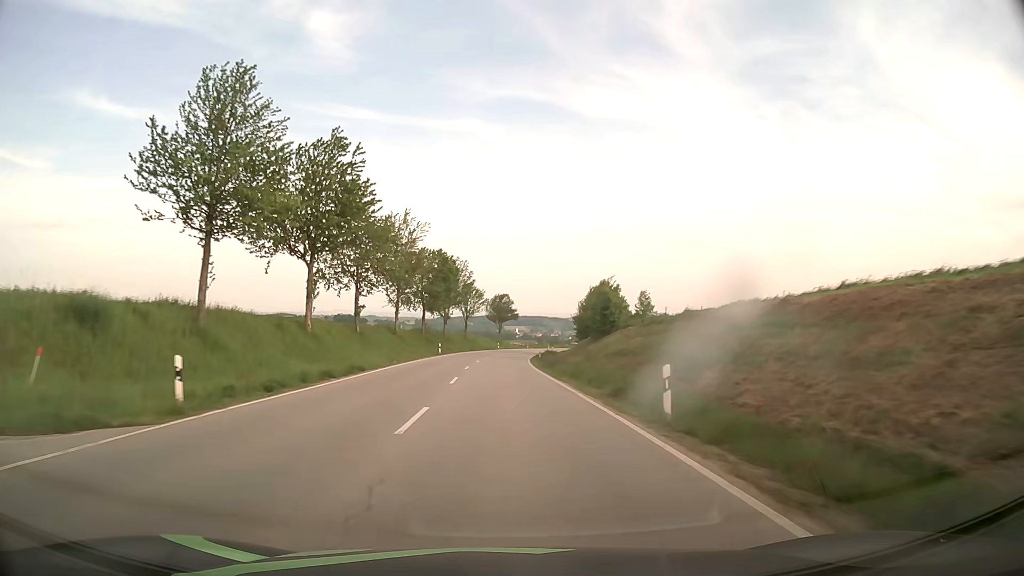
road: secondary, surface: asphalt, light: Day
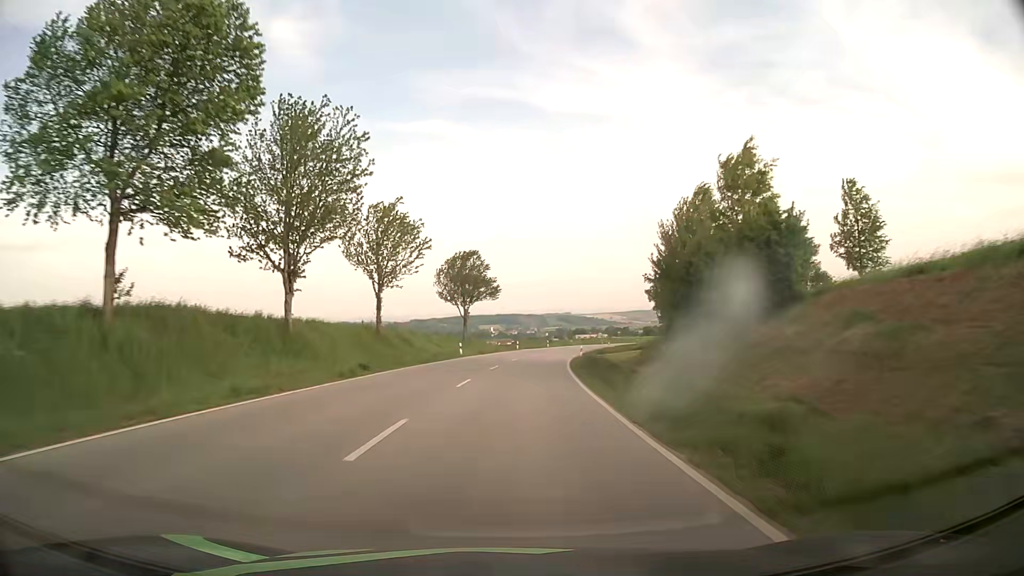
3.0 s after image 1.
(0.0, +62.5) m; +2°
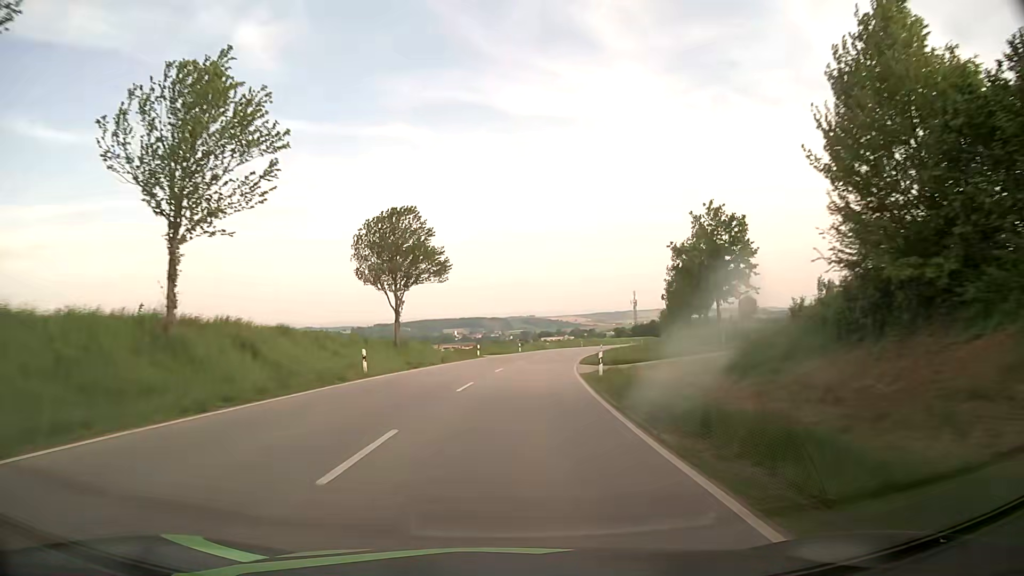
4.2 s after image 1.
(+0.6, +25.0) m; +3°
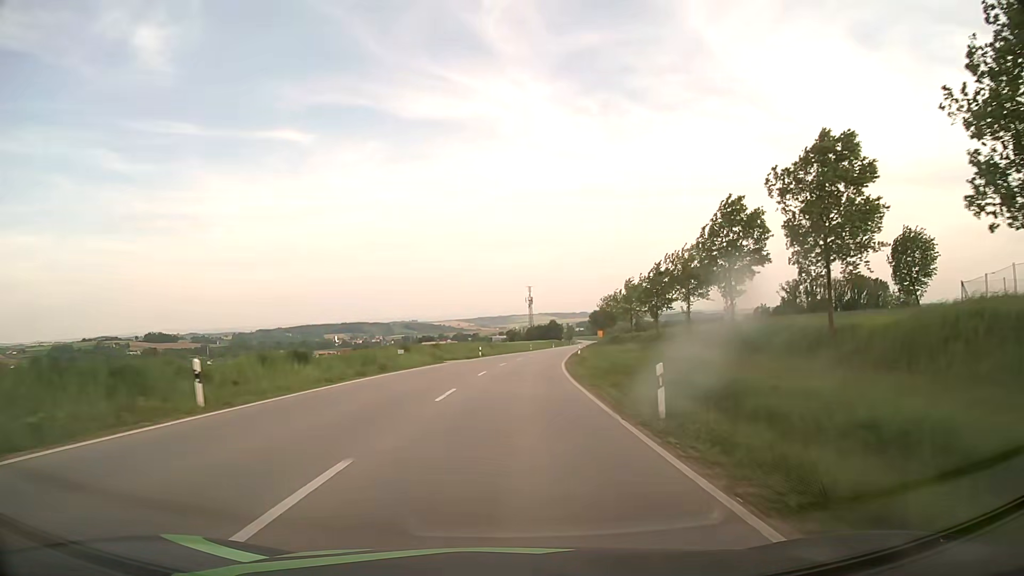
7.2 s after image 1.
(+5.1, +62.1) m; +10°
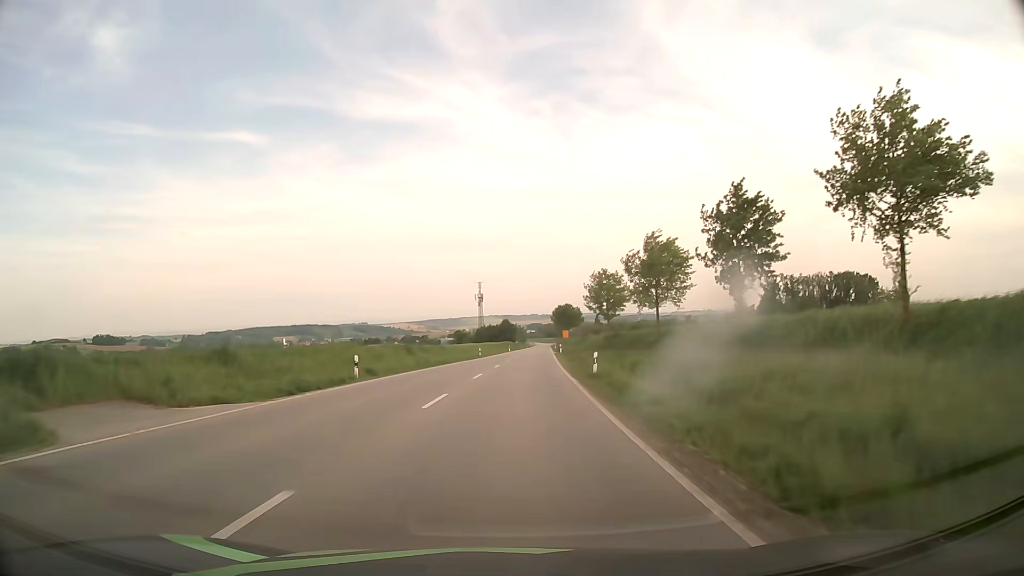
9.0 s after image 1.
(+1.4, +37.4) m; +4°
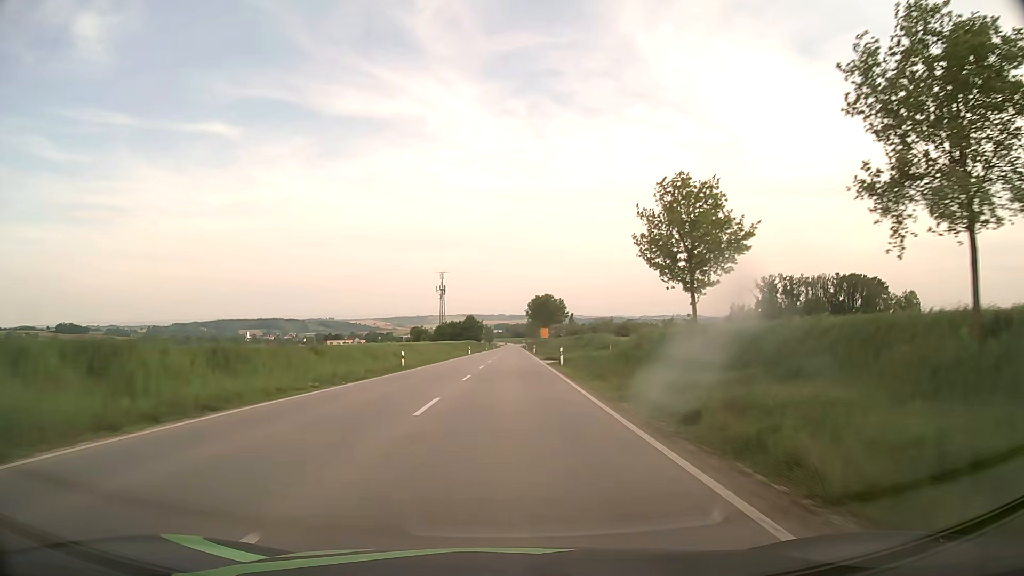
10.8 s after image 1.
(+1.0, +37.5) m; +3°
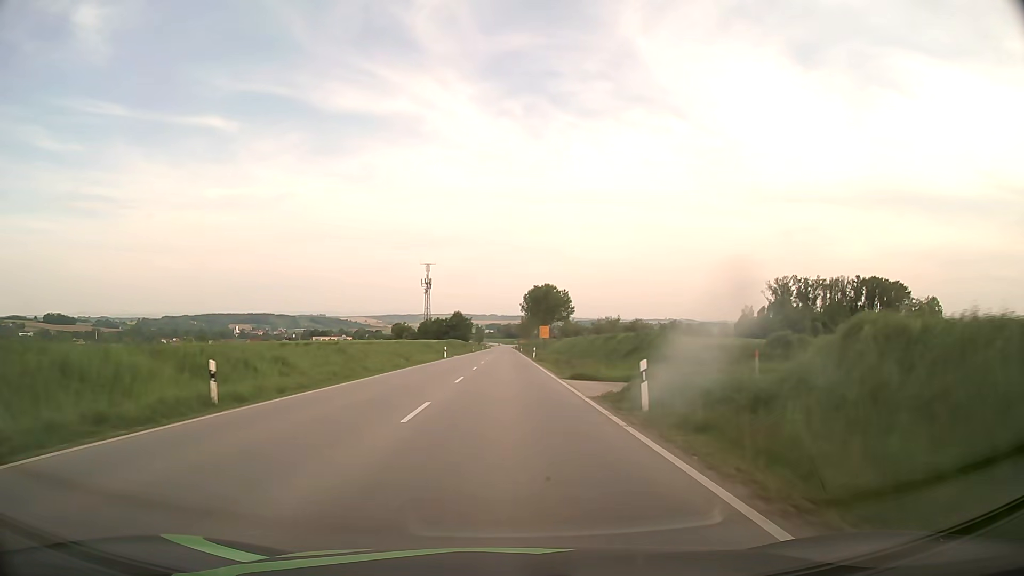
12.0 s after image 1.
(+0.2, +25.0) m; +1°
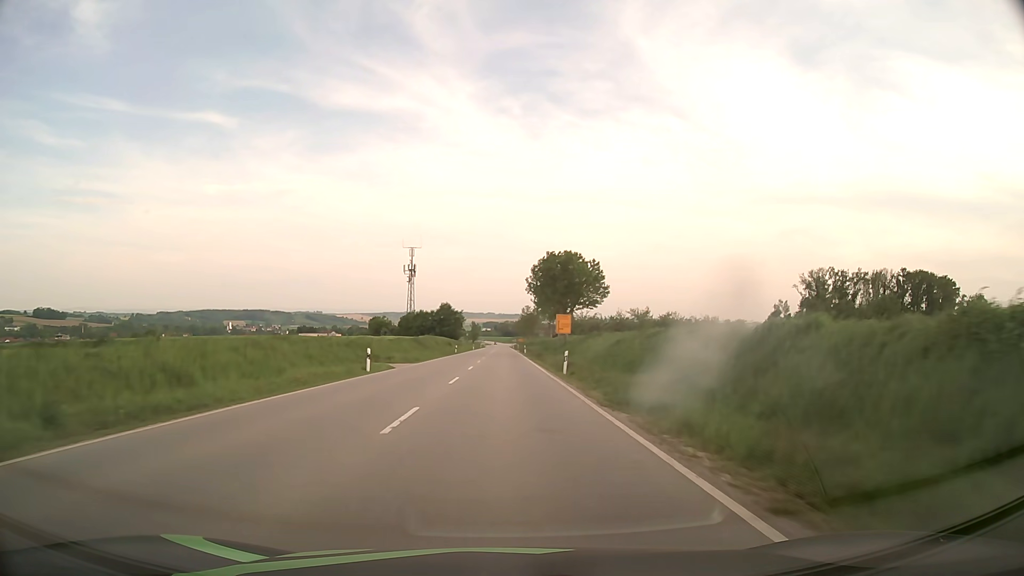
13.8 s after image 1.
(+0.1, +37.5) m; 0°
(0, +10) (0, +20) (0, +30) (0, +40) (0, +50) (0, +60) (0, +70) (0, +80) (0, +90) (0, +100) m
